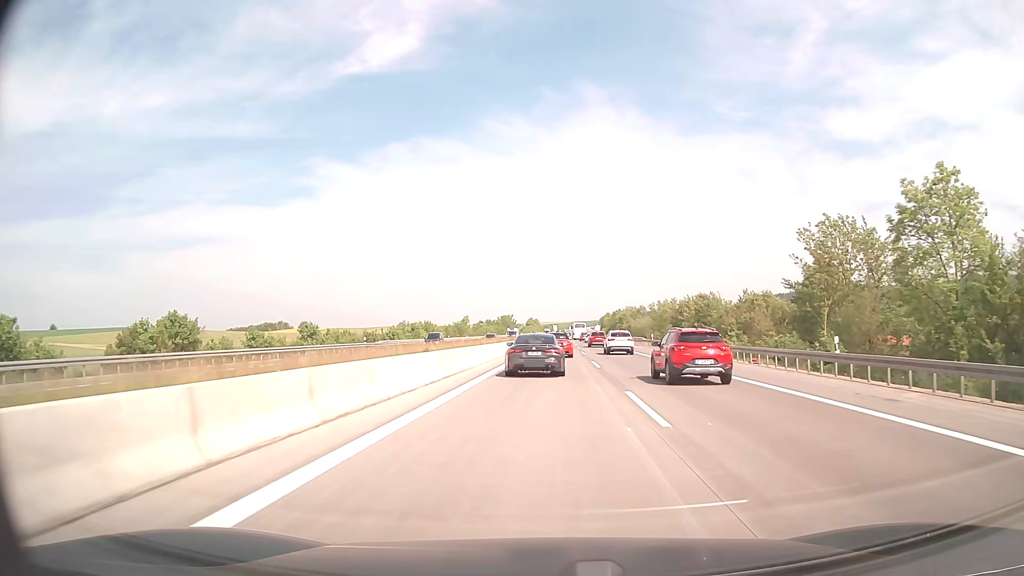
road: motorway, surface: concrete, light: Day
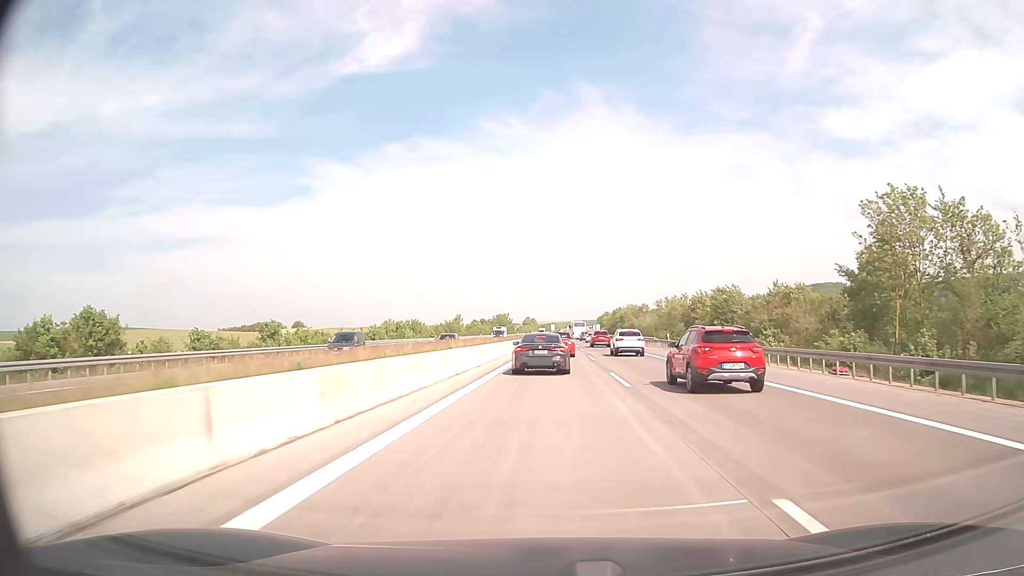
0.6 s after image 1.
(0.0, +10.5) m; 0°
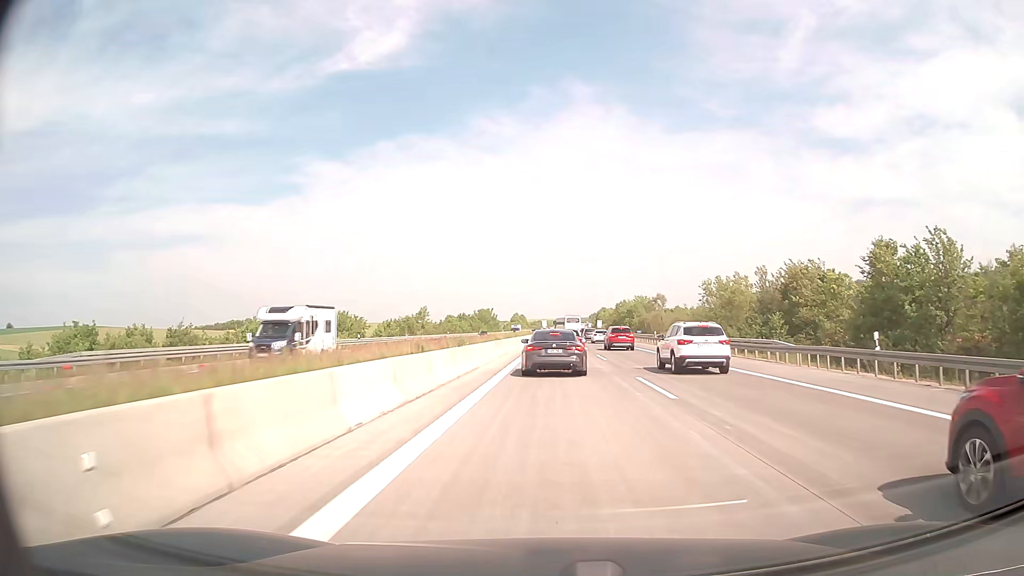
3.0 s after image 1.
(+0.4, +39.2) m; +1°
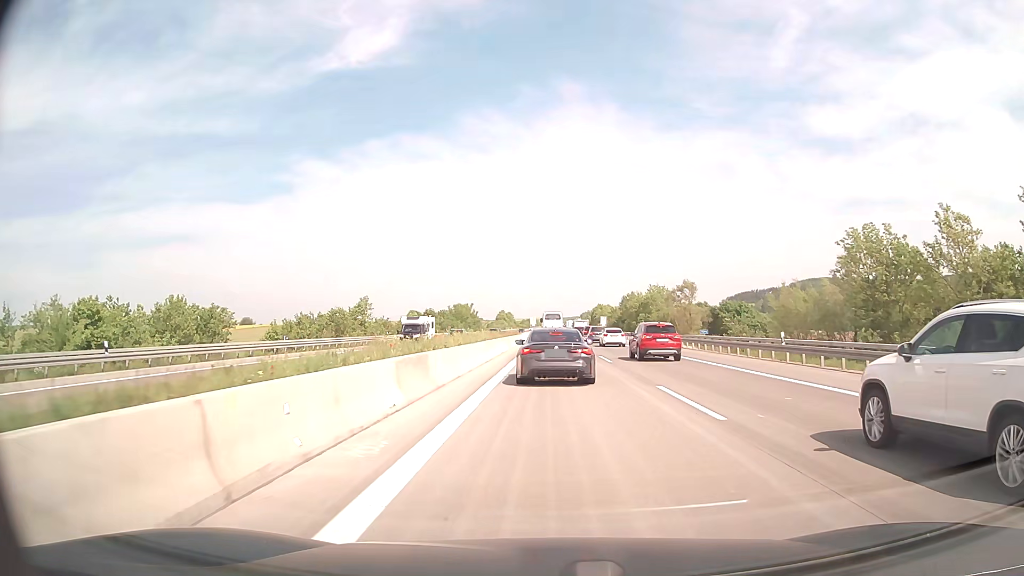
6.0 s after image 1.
(+0.4, +38.3) m; +1°
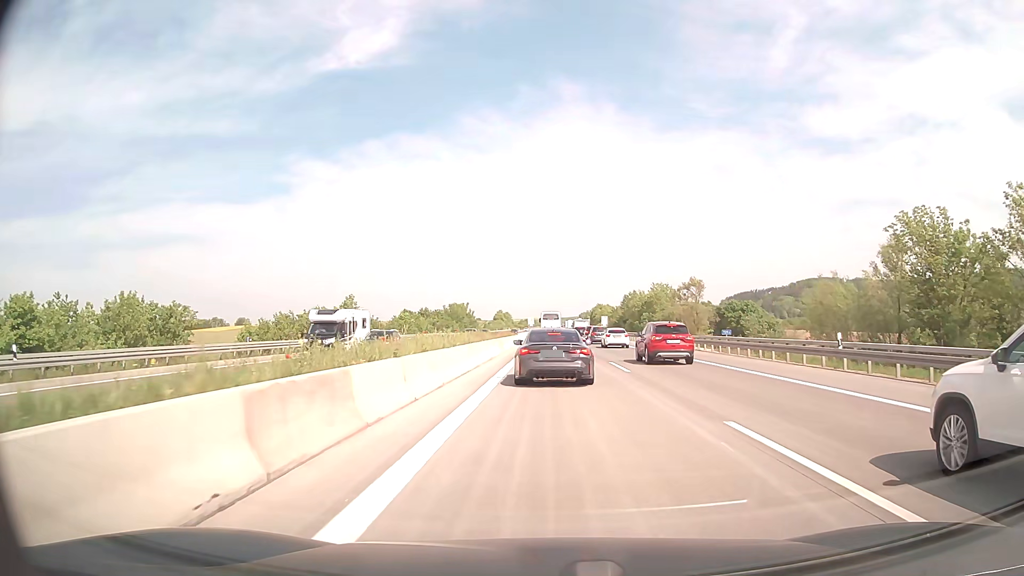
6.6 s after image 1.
(0.0, +6.1) m; 0°
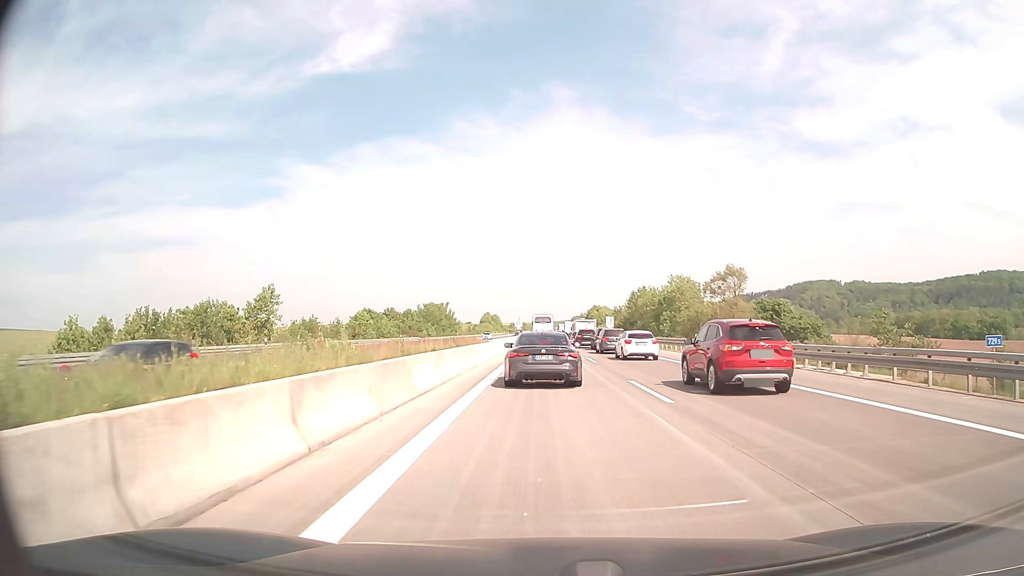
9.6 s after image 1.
(+0.1, +26.2) m; +1°
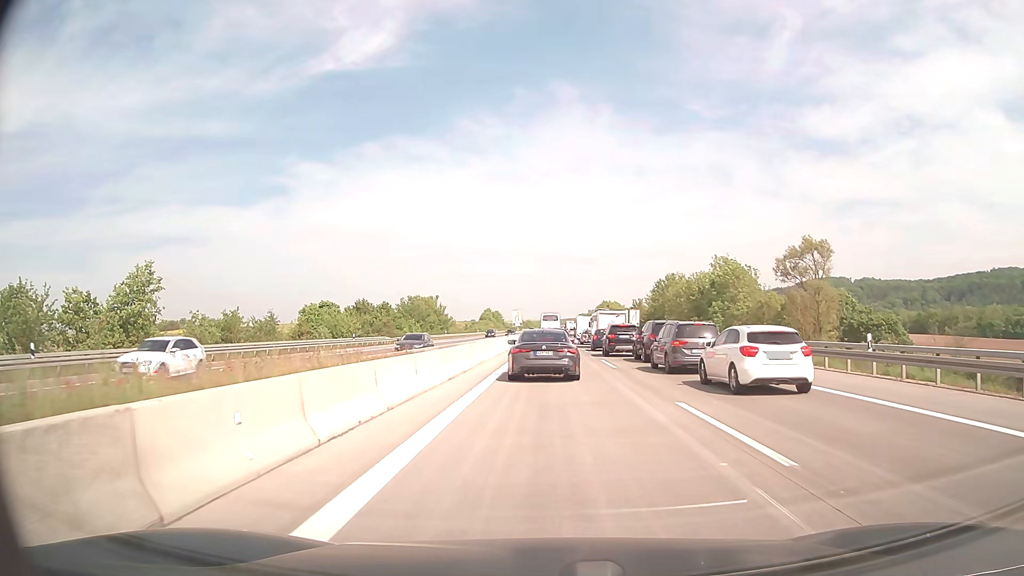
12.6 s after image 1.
(-0.1, +24.2) m; 0°
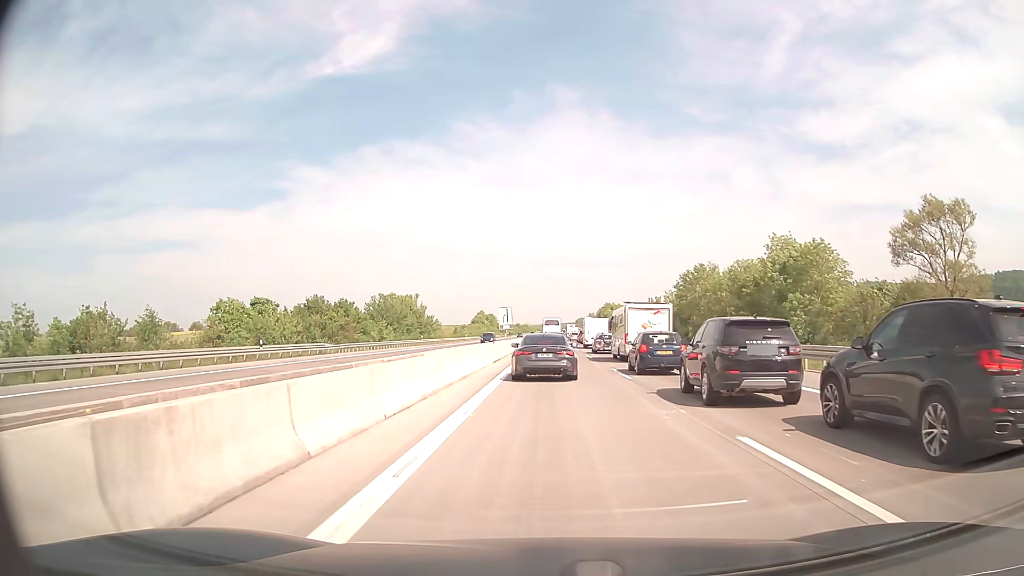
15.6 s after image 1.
(-0.1, +21.7) m; 0°
(0, +10) (0, +20) (0, +30) (0, +40) (0, +50) (+1, +60) (+1, +70) (+1, +80) (+1, +90) (+1, +100) m
